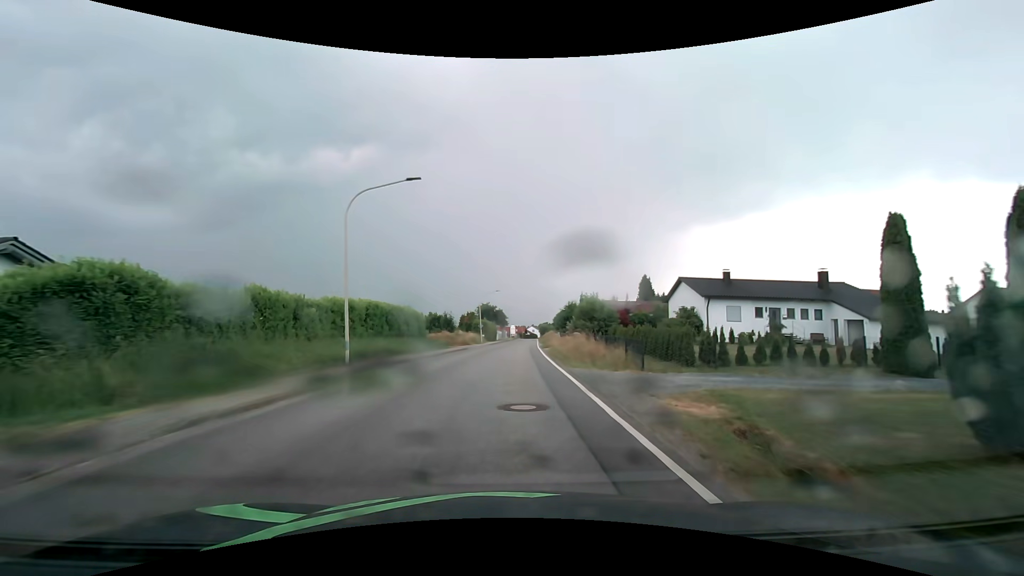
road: secondary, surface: asphalt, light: Day
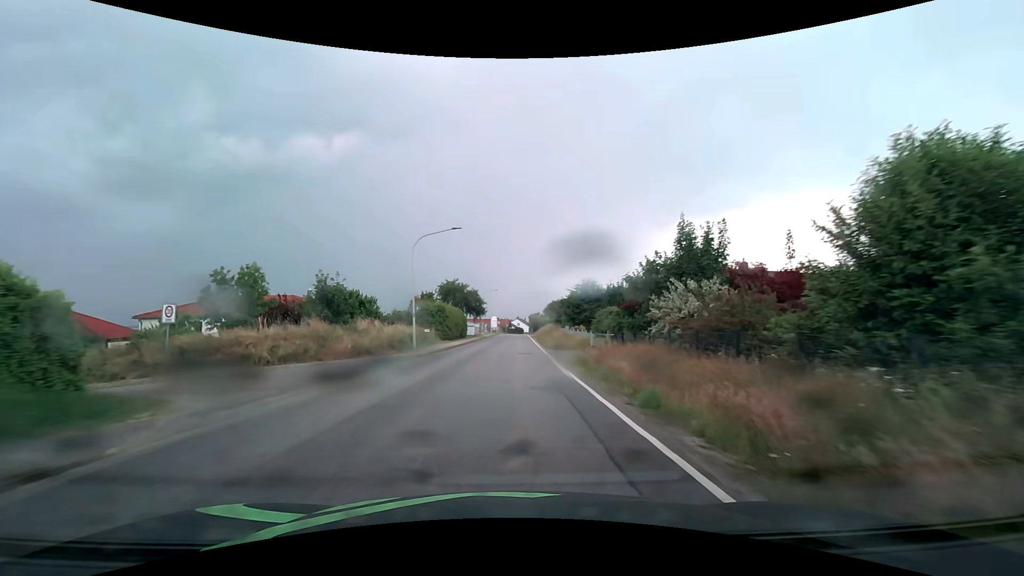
(+0.9, +40.5) m; +2°
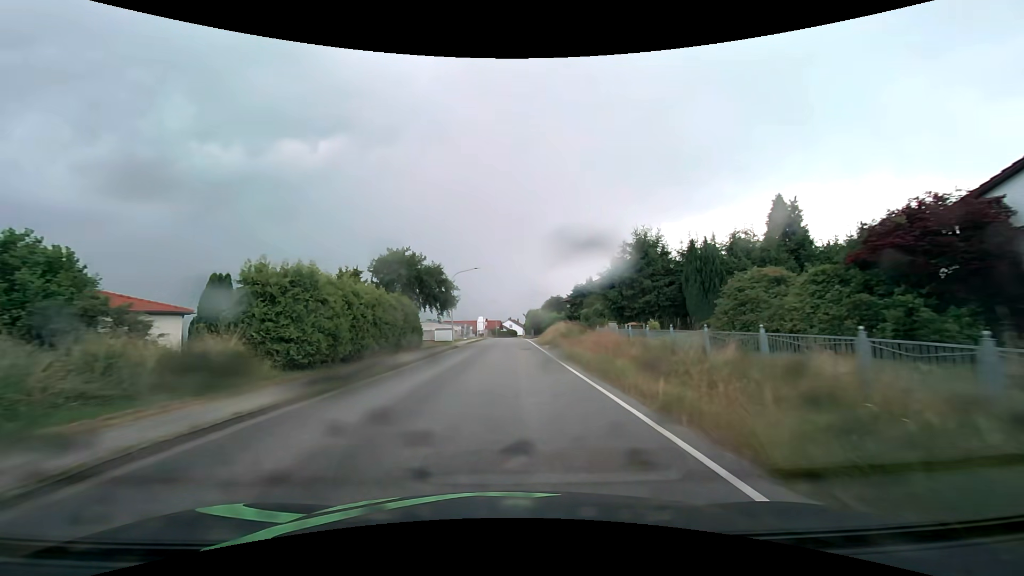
(+0.5, +31.5) m; +1°
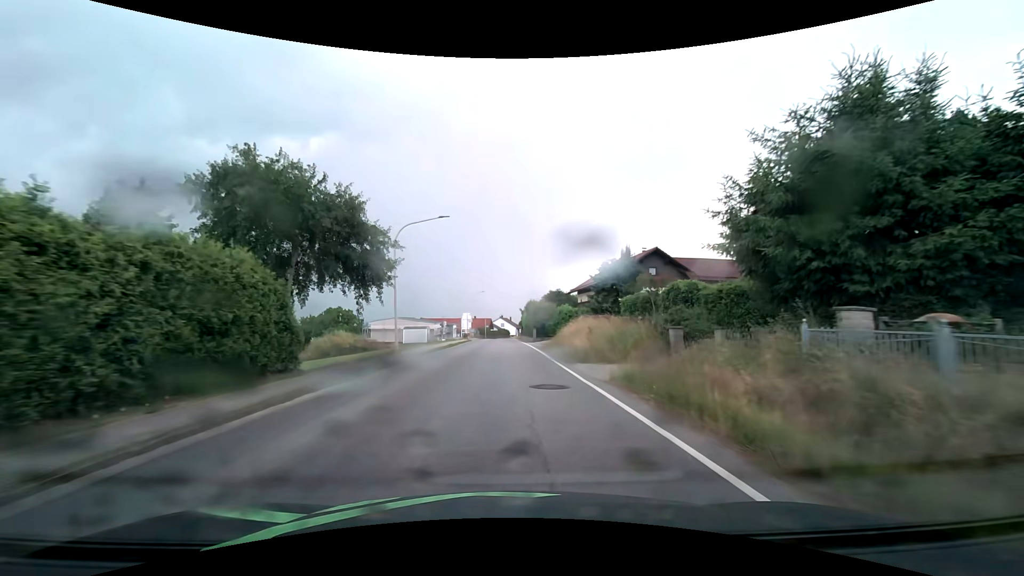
(0.0, +22.6) m; +1°
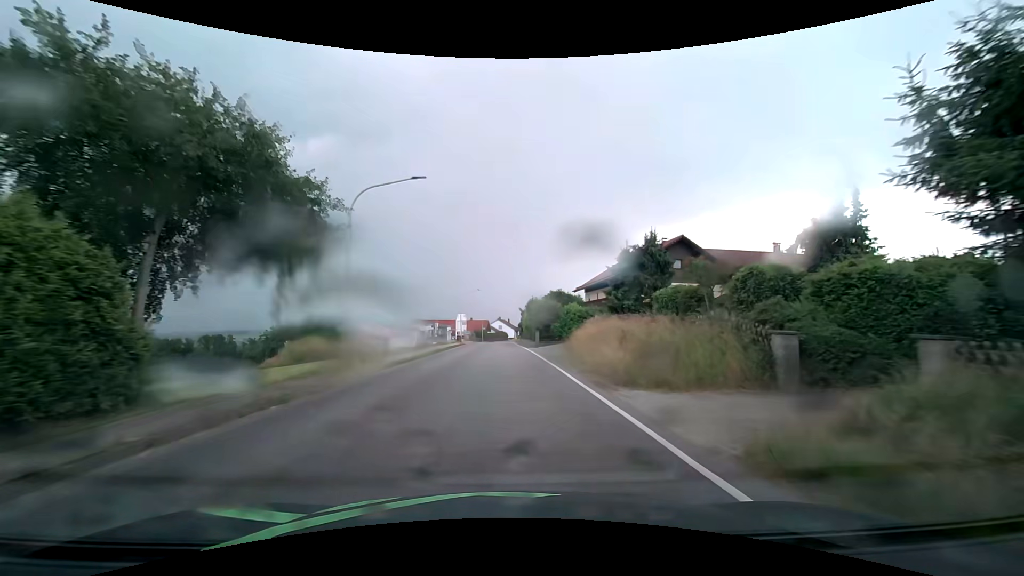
(0.0, +7.6) m; 0°
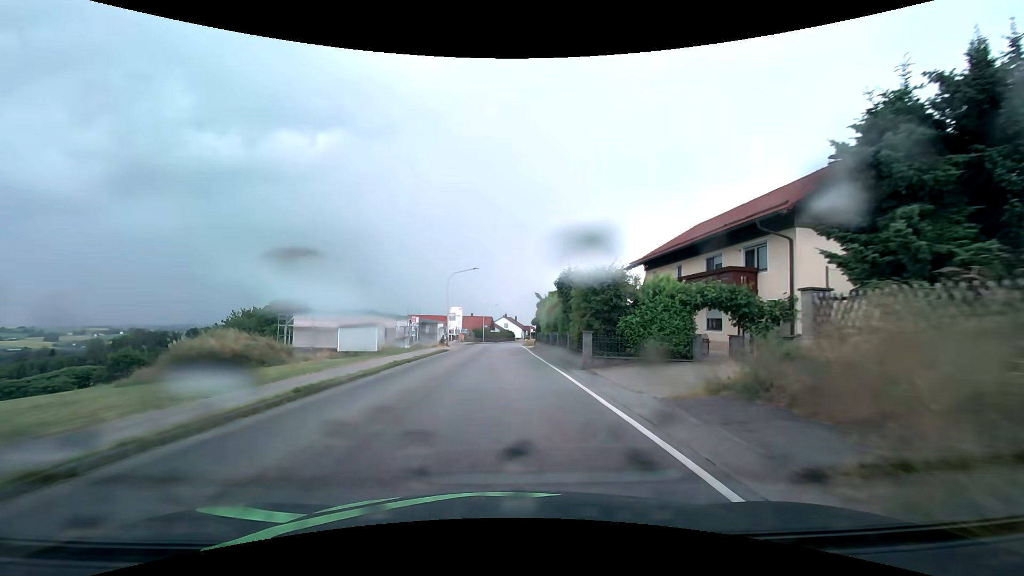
(-0.2, +22.8) m; -1°
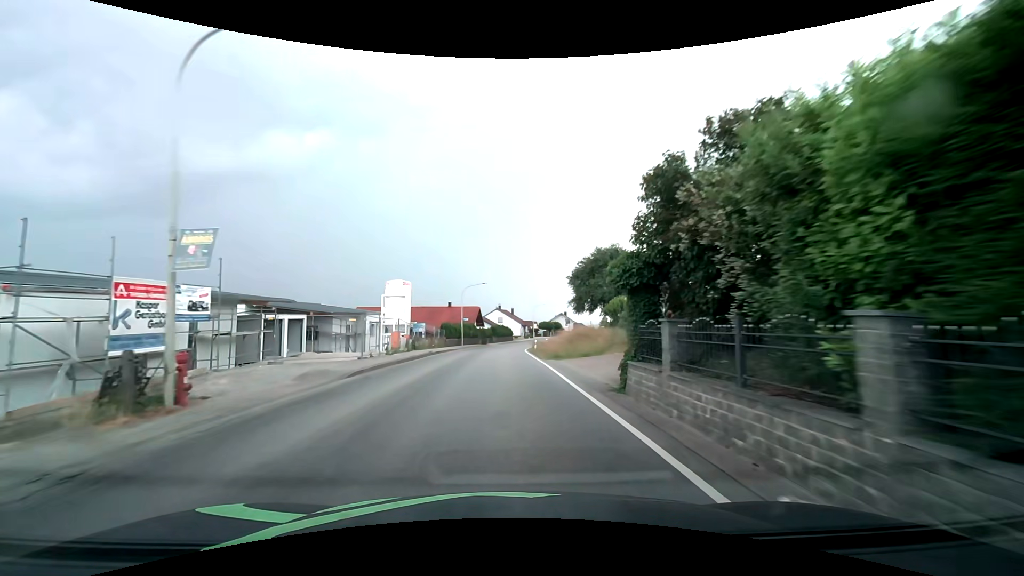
(+0.1, +38.7) m; +1°
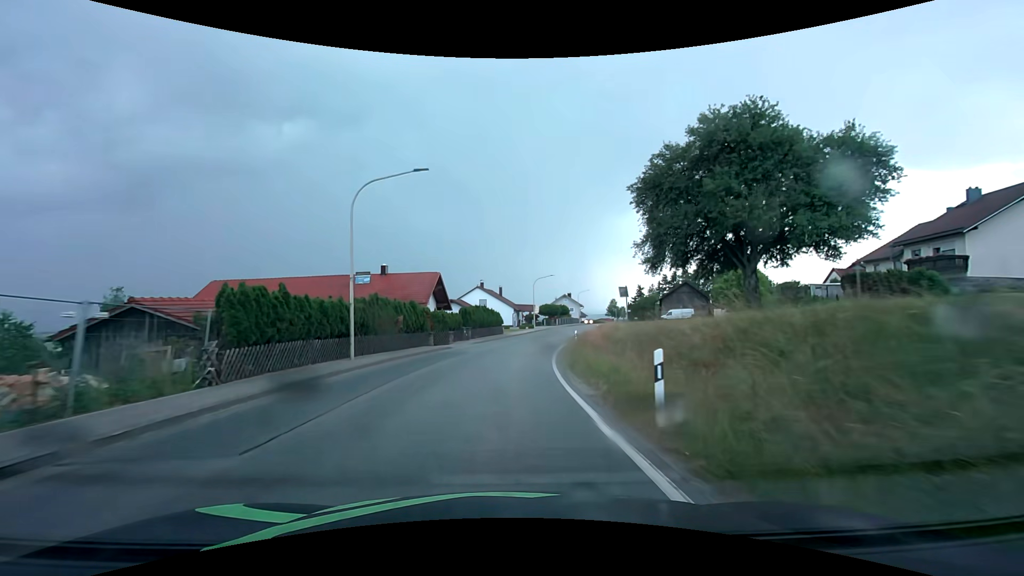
(+0.1, +39.1) m; +1°
(0, +10) (+1, +20) (+2, +30) (+4, +40) (+6, +50) (+8, +59) (+11, +69) (+13, +79) (+16, +88) (+19, +98) m
